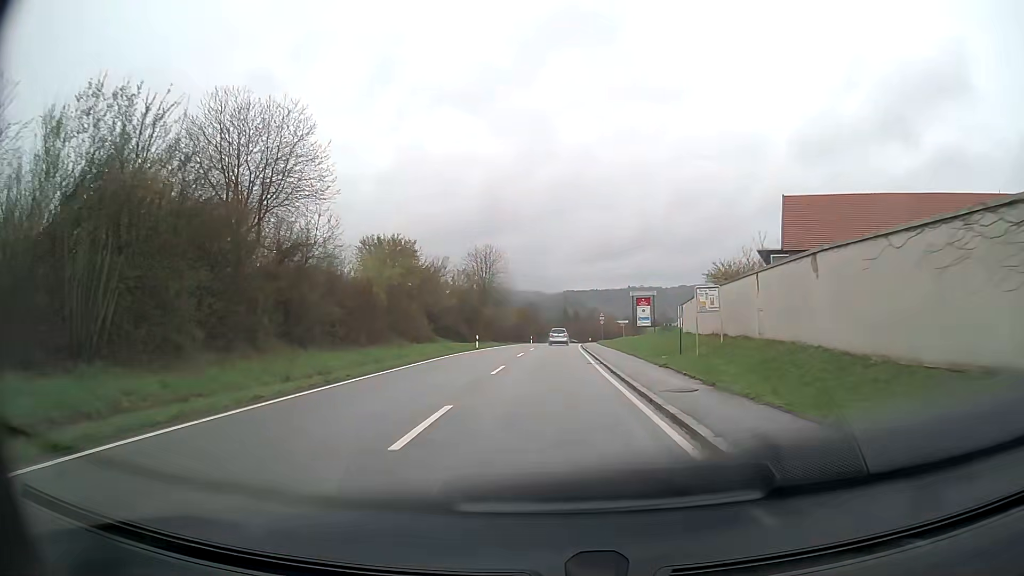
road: tertiary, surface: asphalt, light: Day
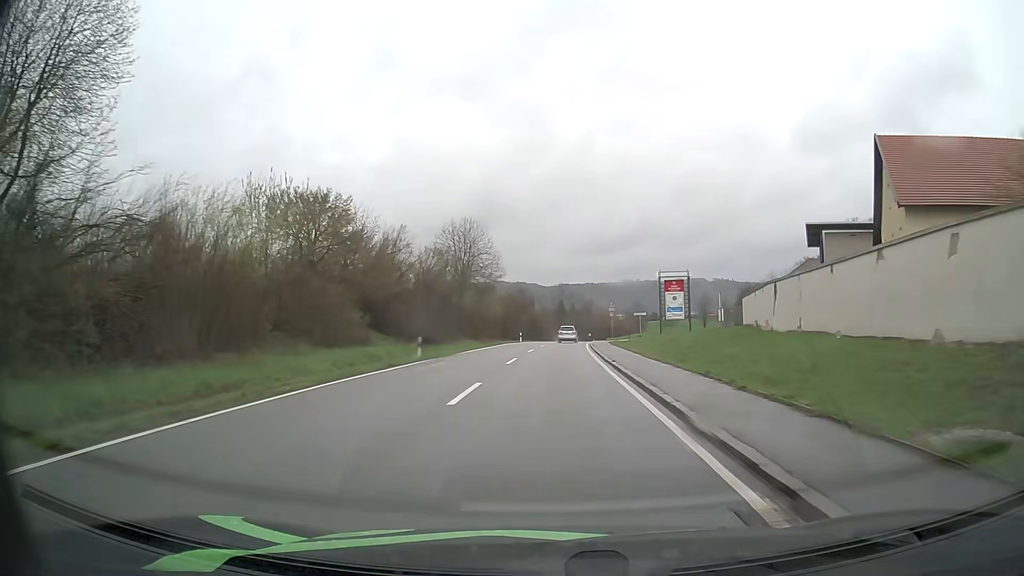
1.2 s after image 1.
(-0.1, +20.4) m; 0°
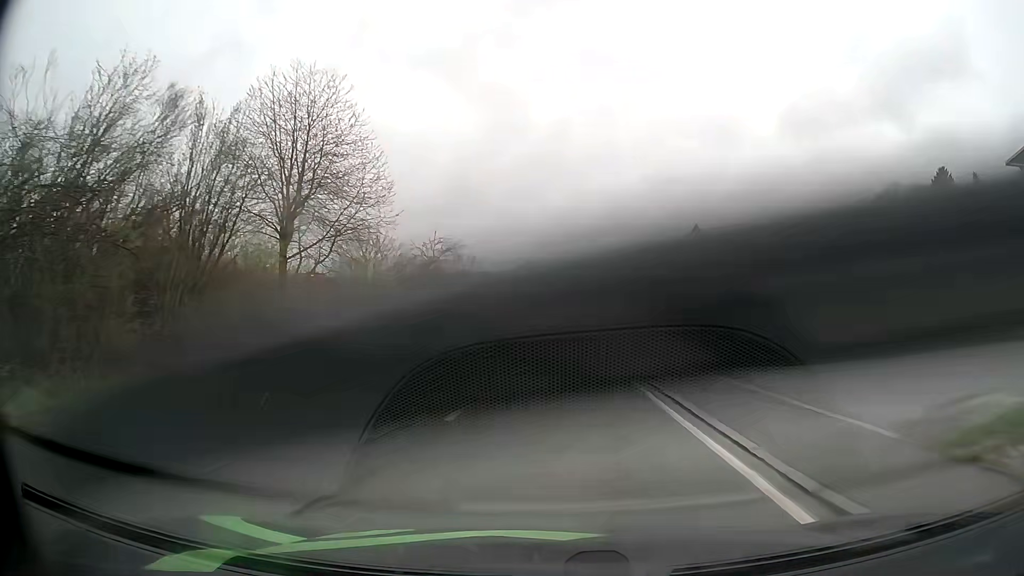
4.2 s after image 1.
(+1.0, +49.8) m; +3°
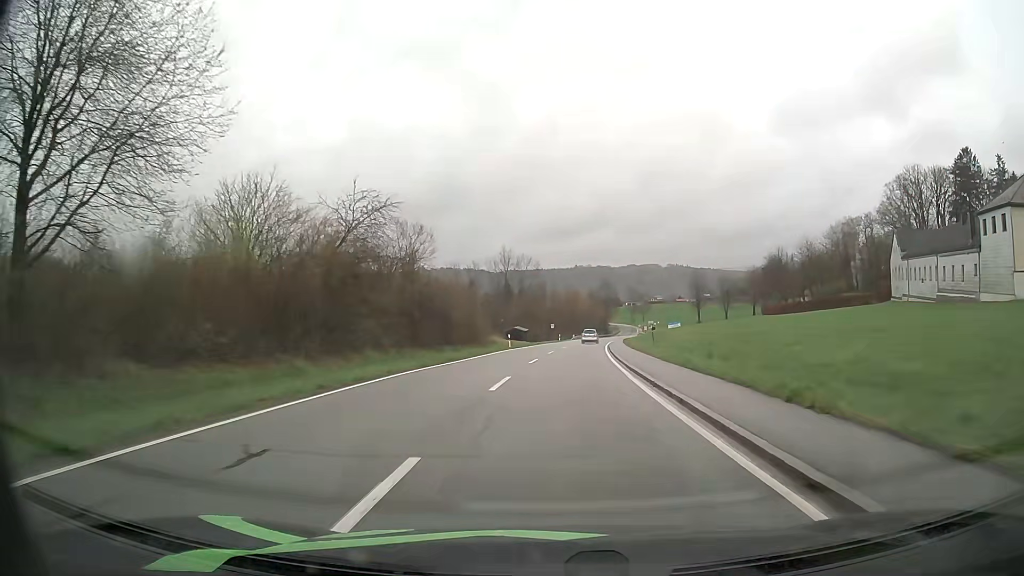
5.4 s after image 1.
(+0.2, +19.7) m; +1°
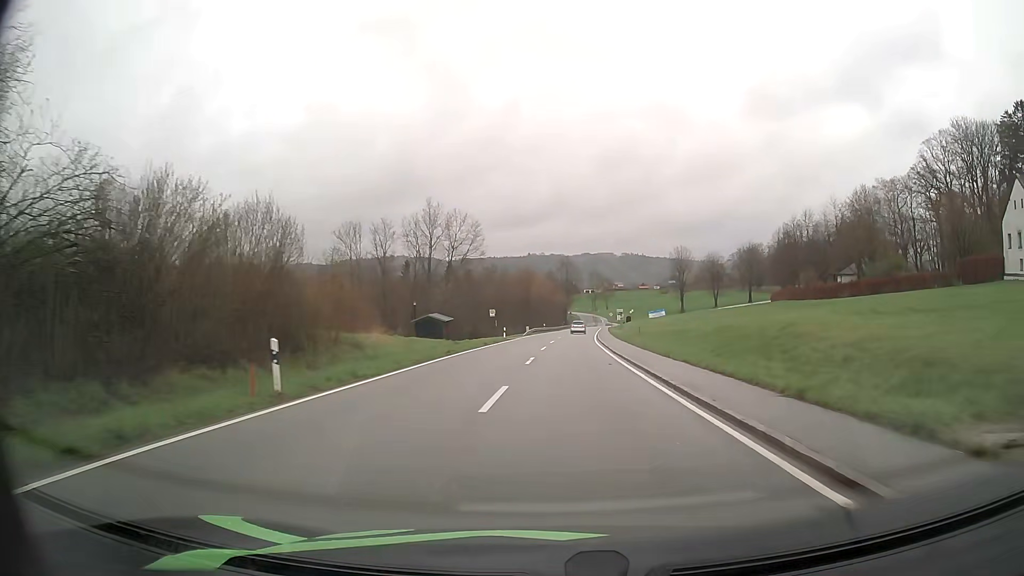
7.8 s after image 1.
(+1.1, +39.8) m; +4°
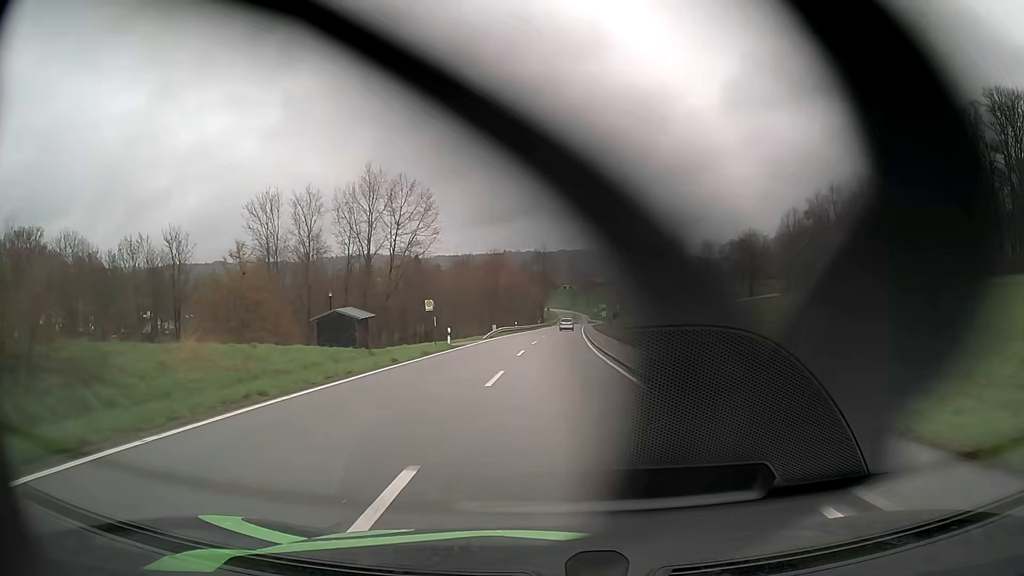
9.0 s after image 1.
(+0.4, +20.0) m; +2°
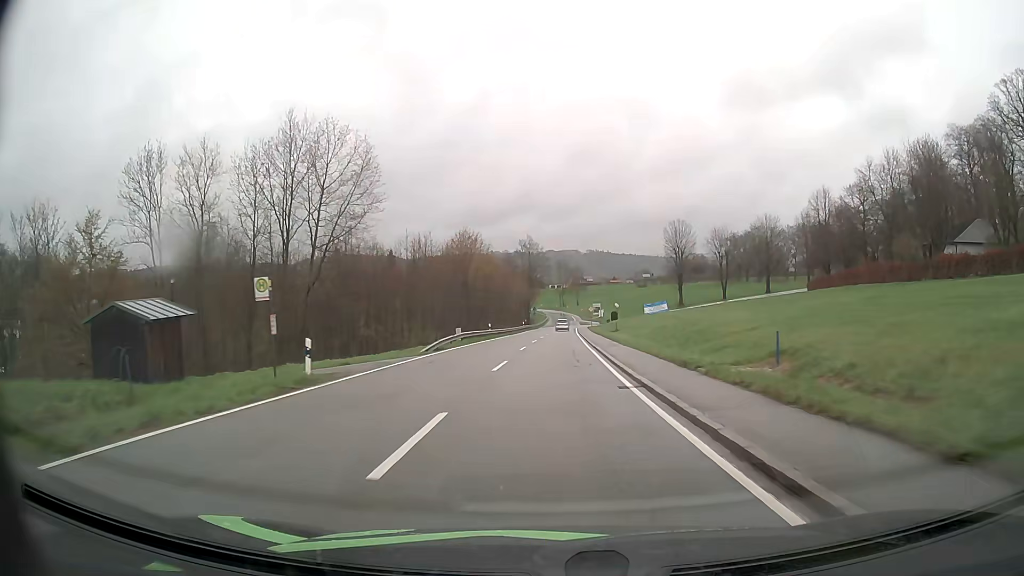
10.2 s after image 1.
(+0.2, +20.1) m; +1°
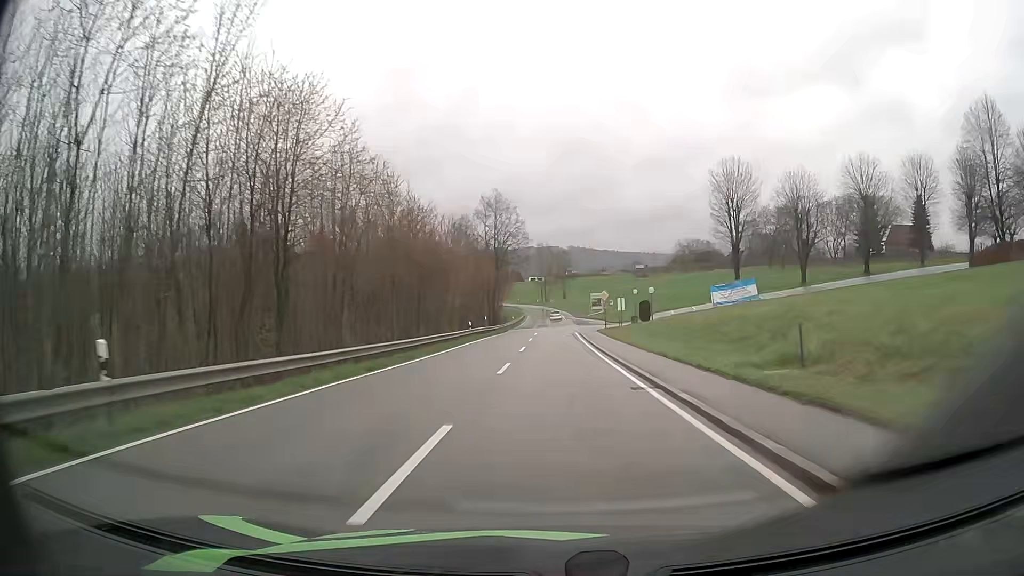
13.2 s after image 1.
(+0.5, +49.6) m; +2°
(0, +10) (0, +20) (0, +30) (+1, +40) (+1, +50) (+1, +60) (+1, +70) (+1, +80) (+1, +90) (+1, +100) m
